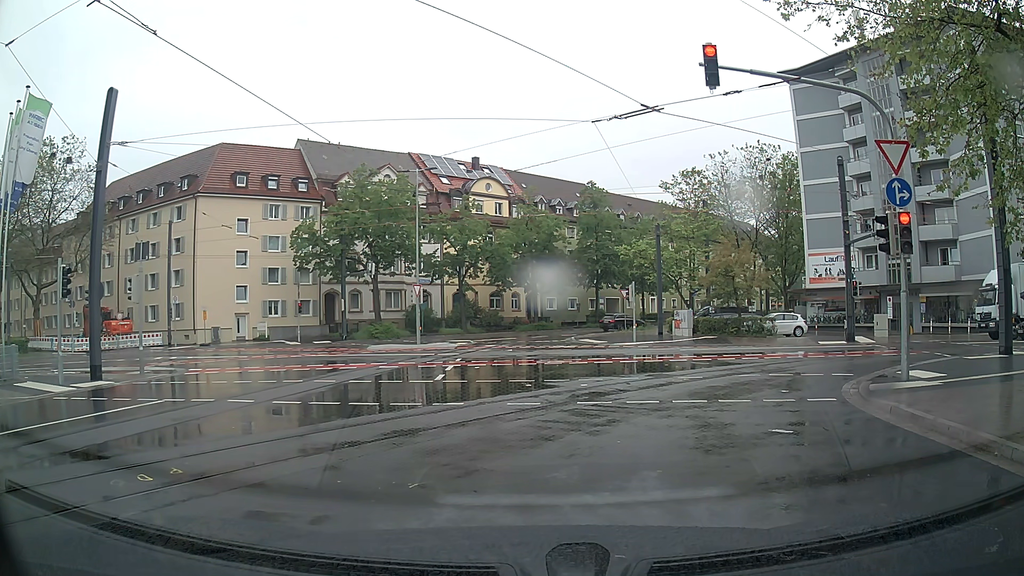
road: residential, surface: asphalt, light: Day
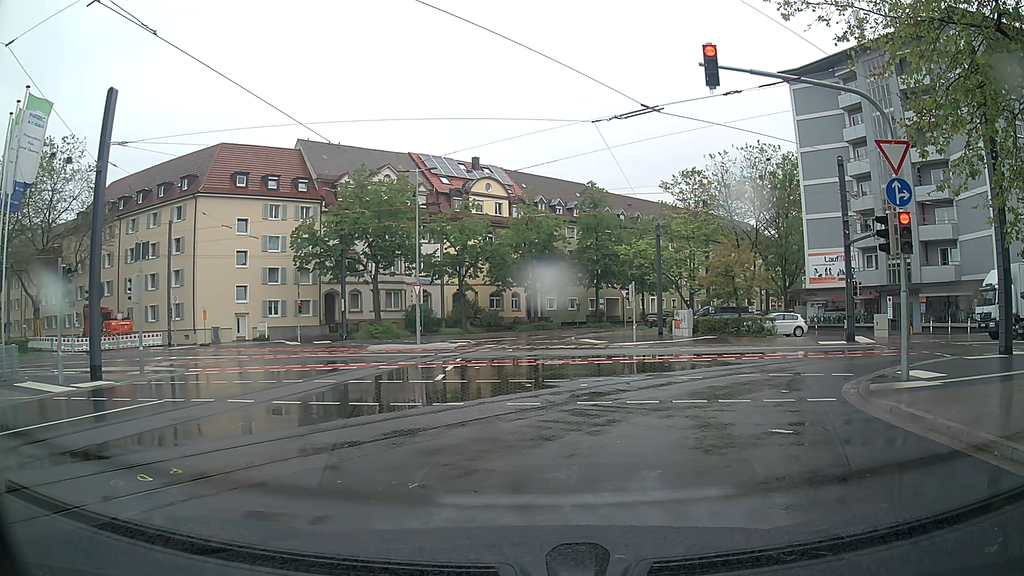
(0.0, 0.0) m; 0°
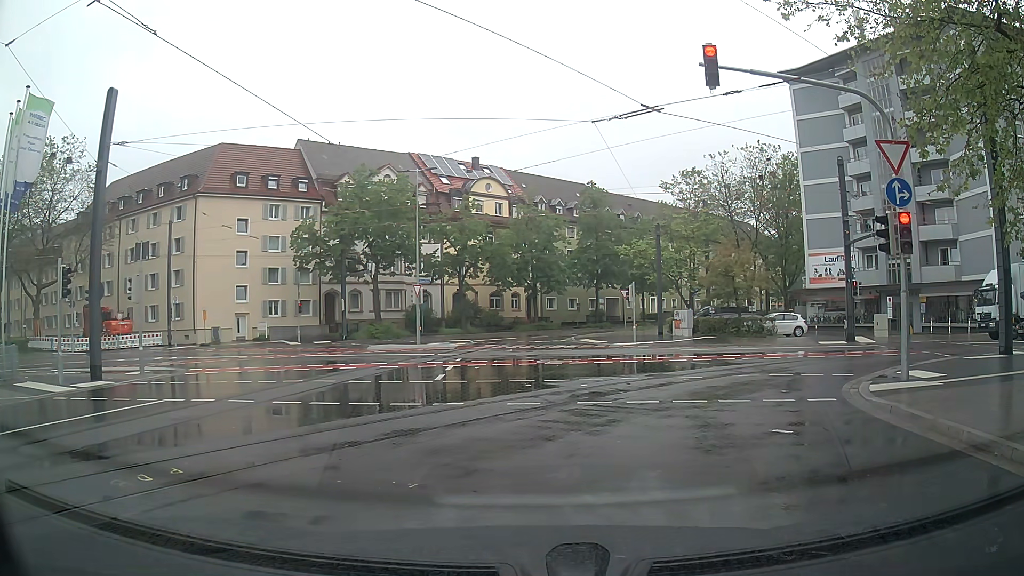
(0.0, 0.0) m; 0°
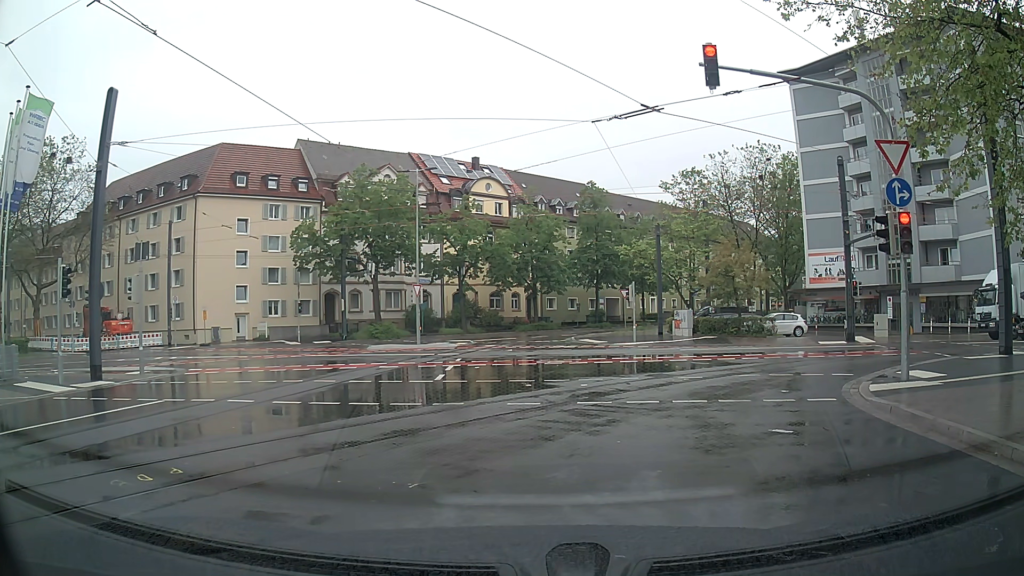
(0.0, 0.0) m; 0°
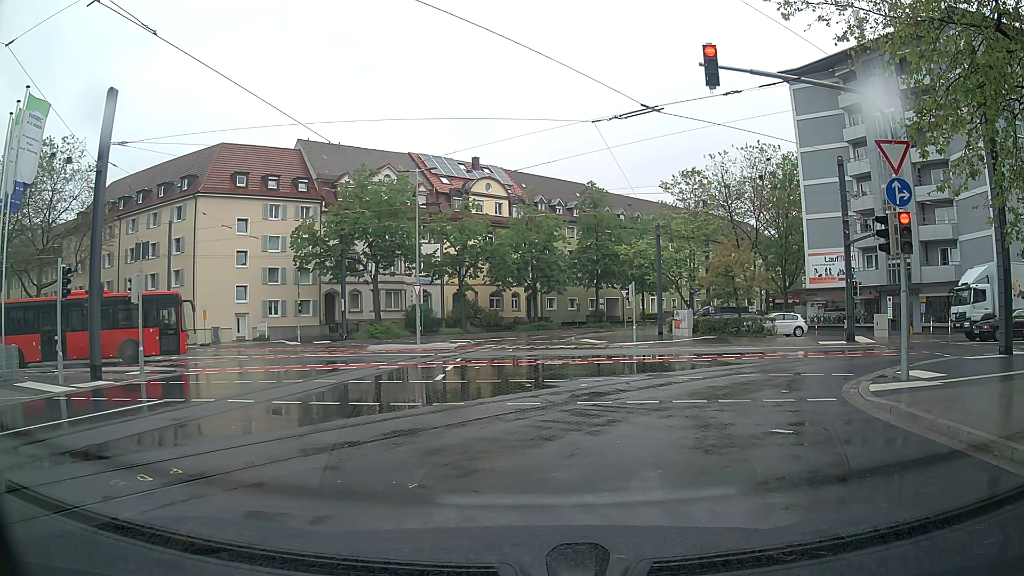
(0.0, 0.0) m; 0°
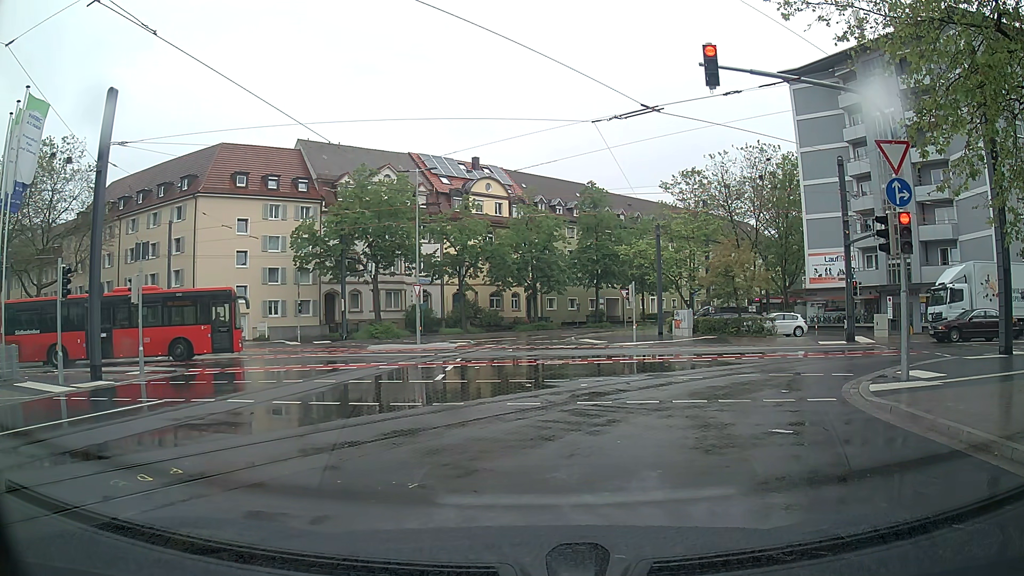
(0.0, 0.0) m; 0°
